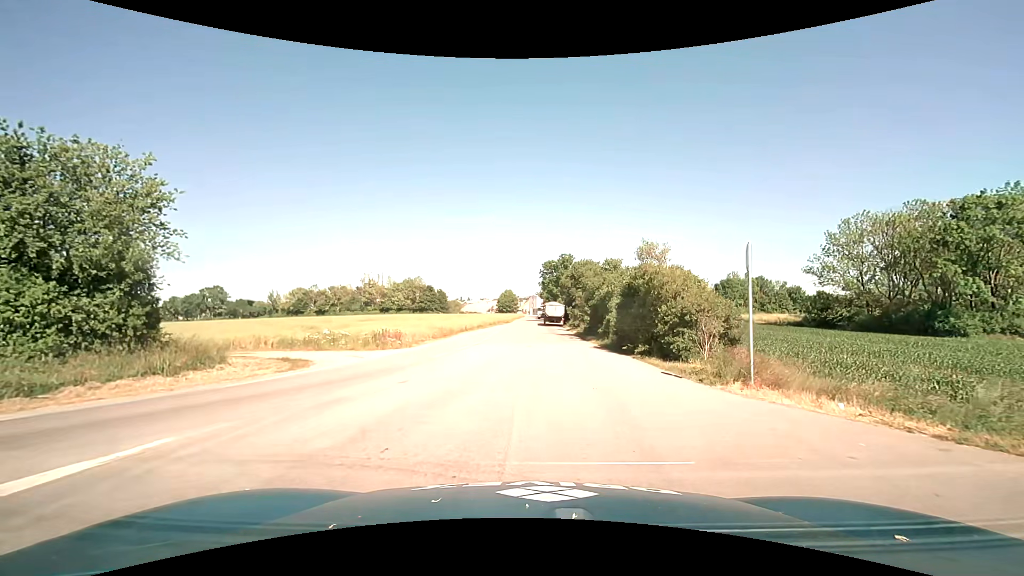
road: primary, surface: asphalt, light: Day
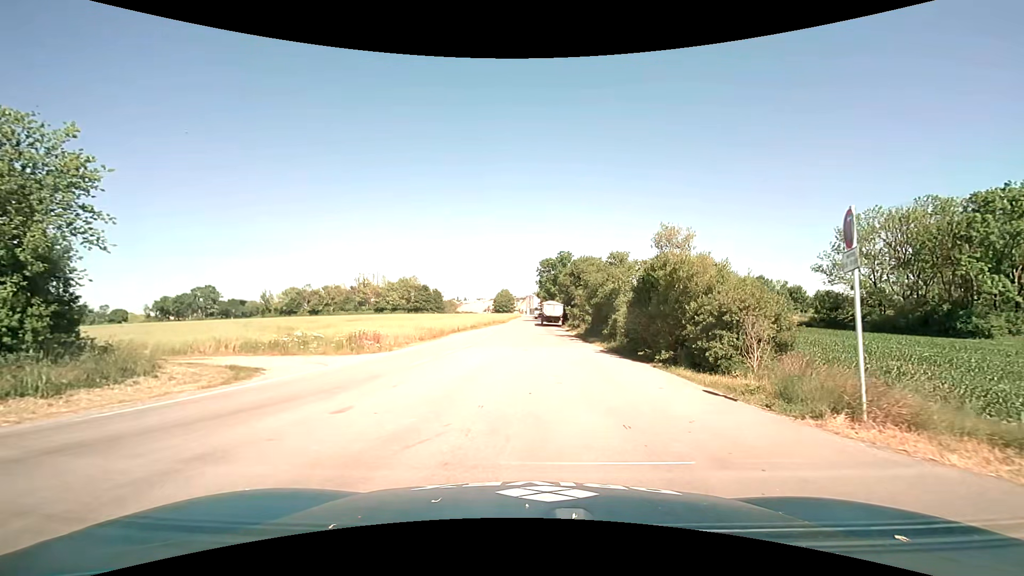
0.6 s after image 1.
(0.0, +3.6) m; 0°
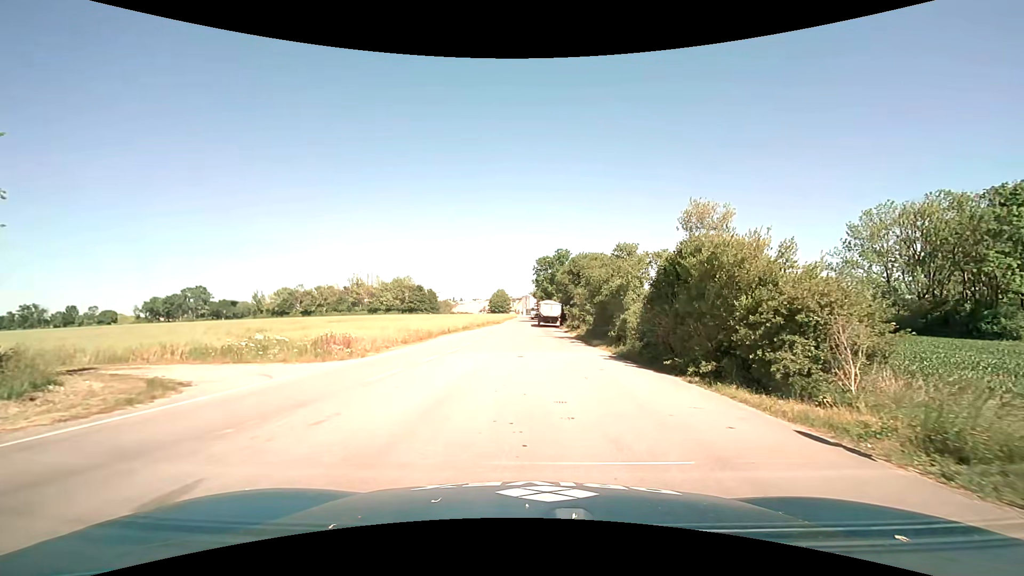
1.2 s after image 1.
(0.0, +3.7) m; 0°
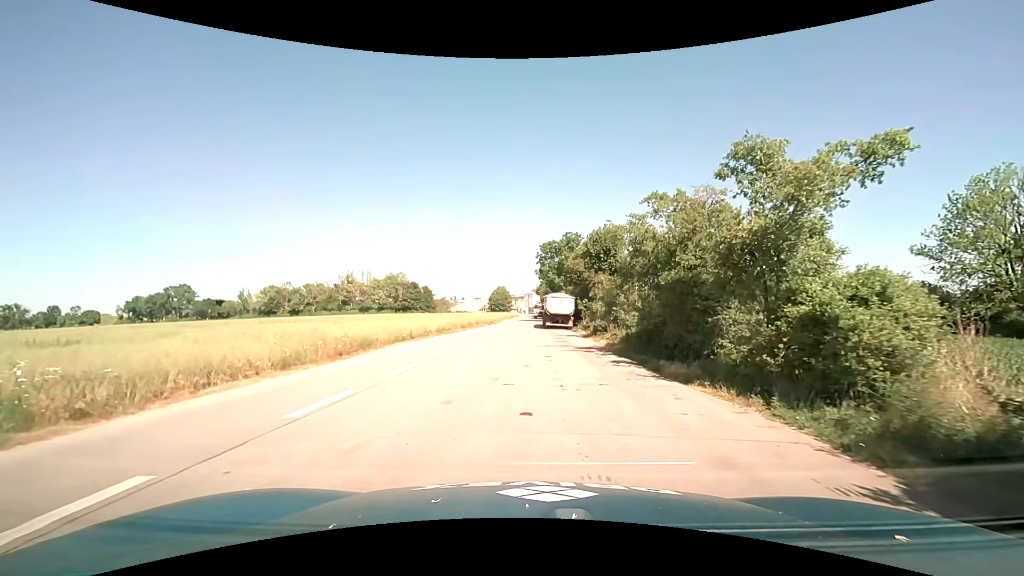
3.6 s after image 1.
(+0.1, +16.3) m; 0°
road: service
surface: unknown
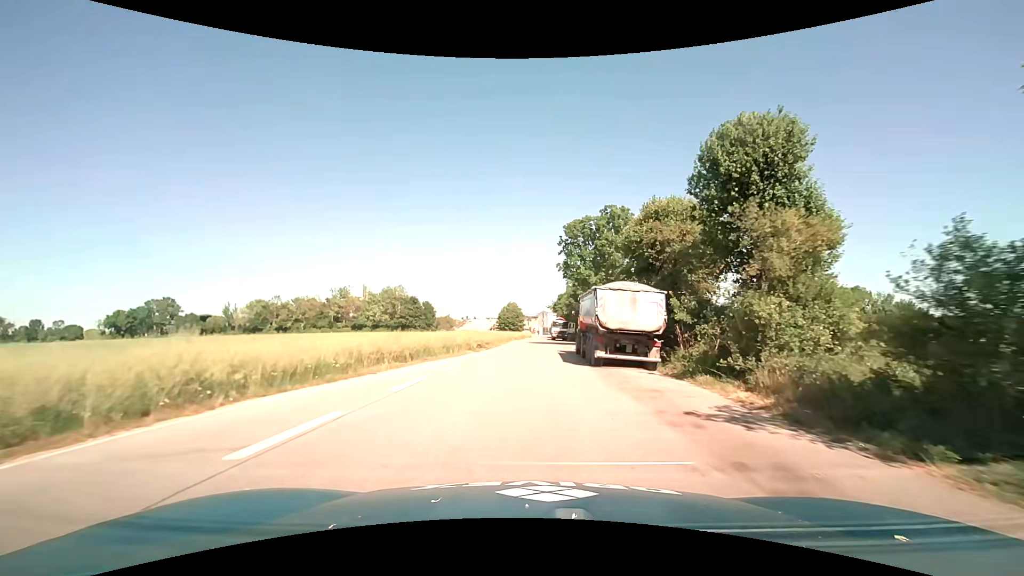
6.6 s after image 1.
(-0.7, +27.2) m; -2°
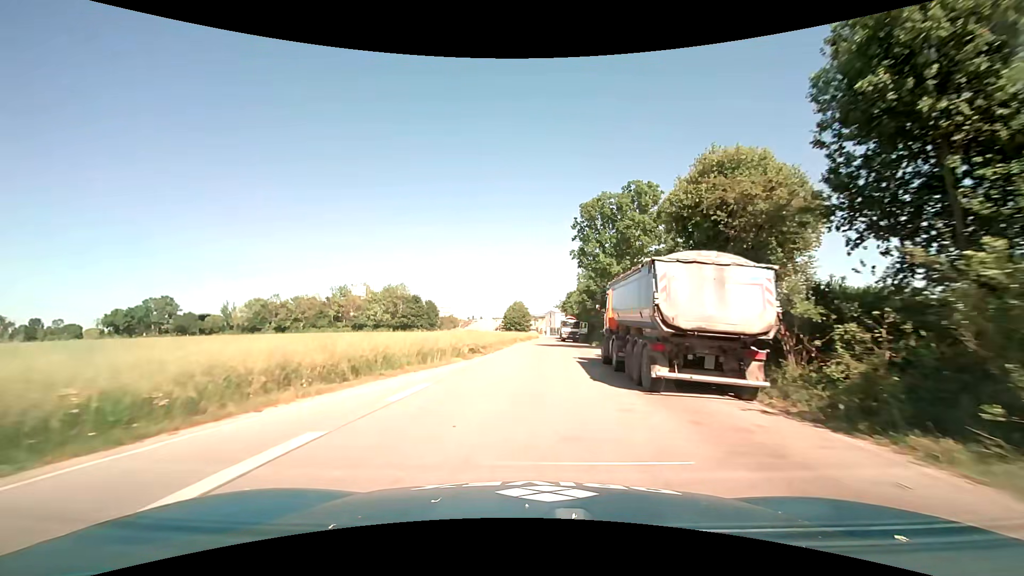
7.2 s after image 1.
(-0.1, +8.1) m; -1°
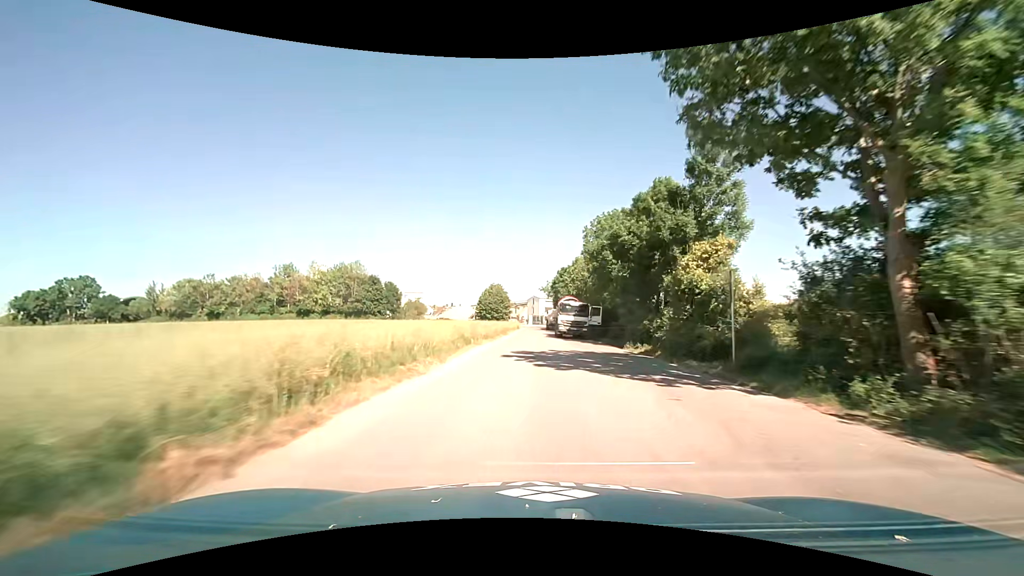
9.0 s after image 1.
(+0.4, +29.2) m; +2°
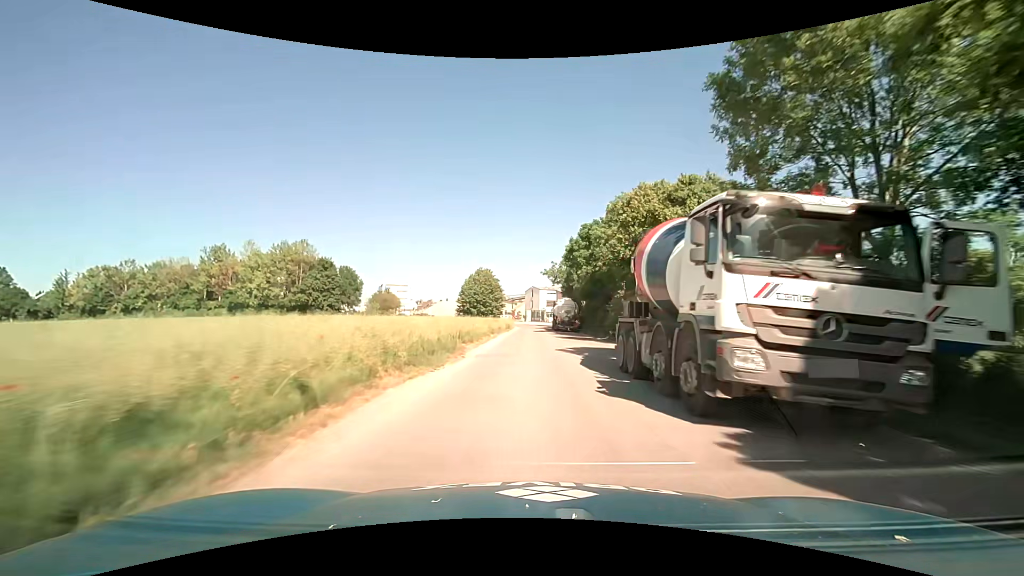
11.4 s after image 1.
(+0.2, +35.0) m; +1°
